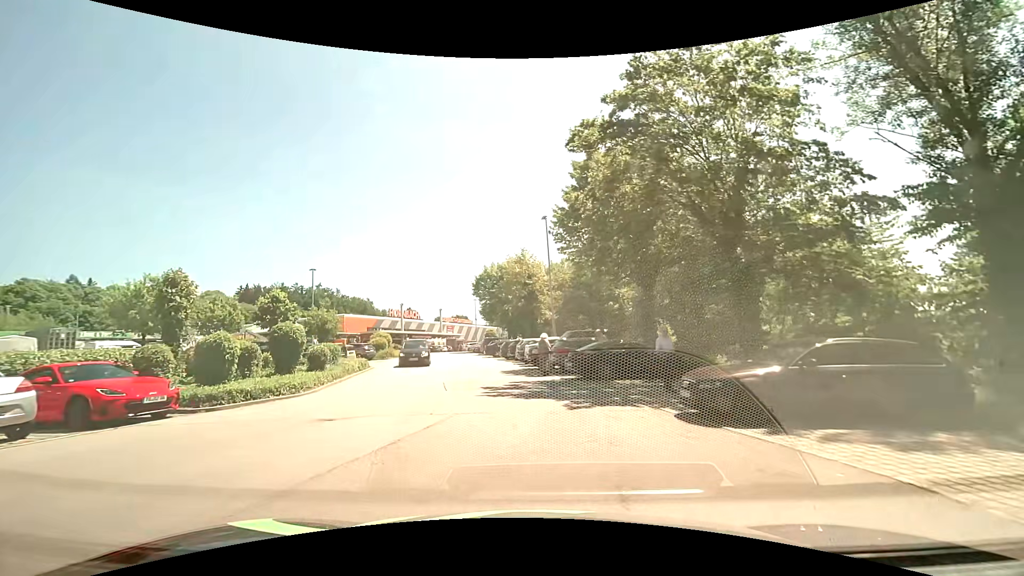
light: Day
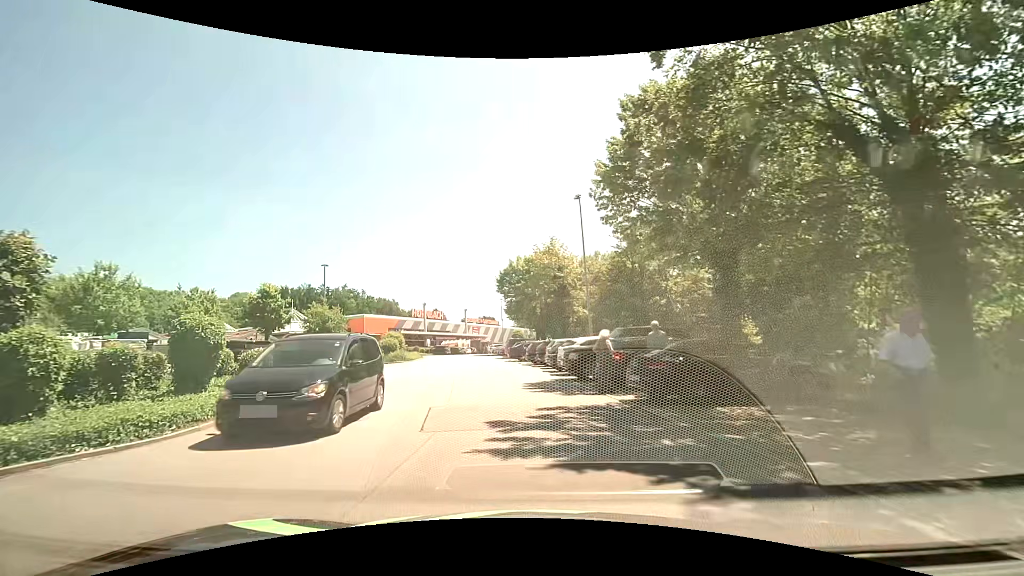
(-0.2, +6.7) m; -3°
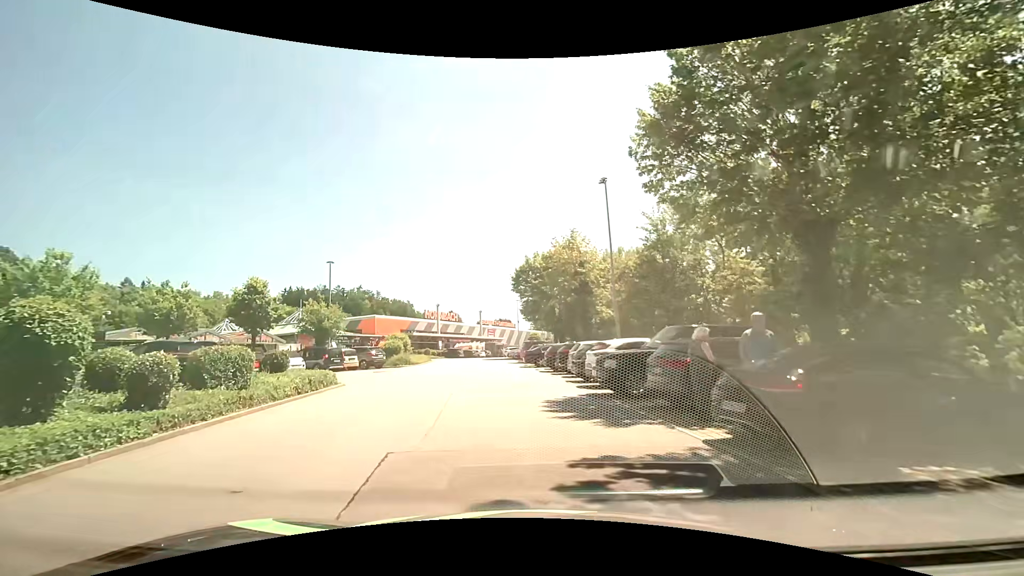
(-0.1, +4.4) m; -3°
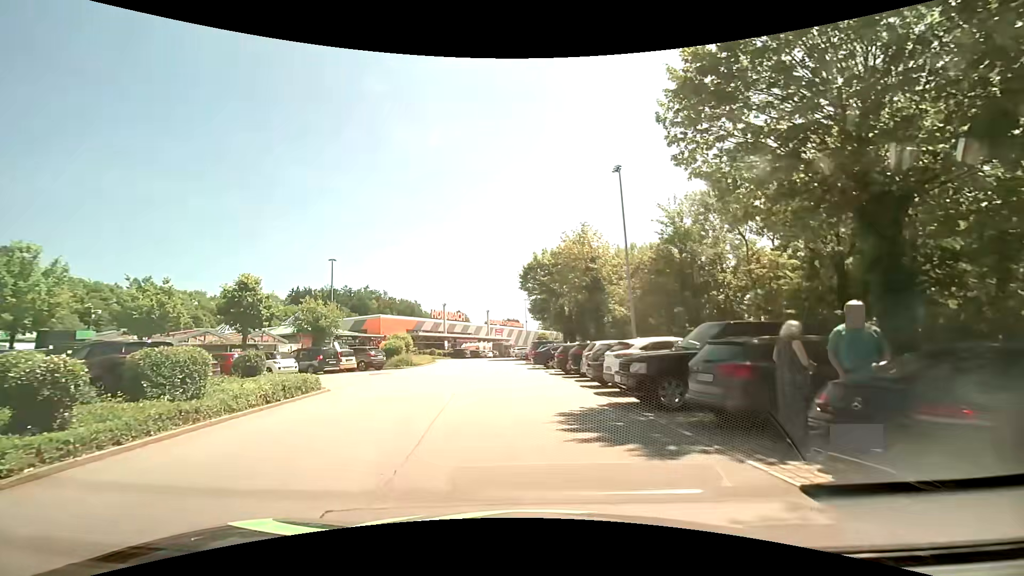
(0.0, +2.2) m; +1°
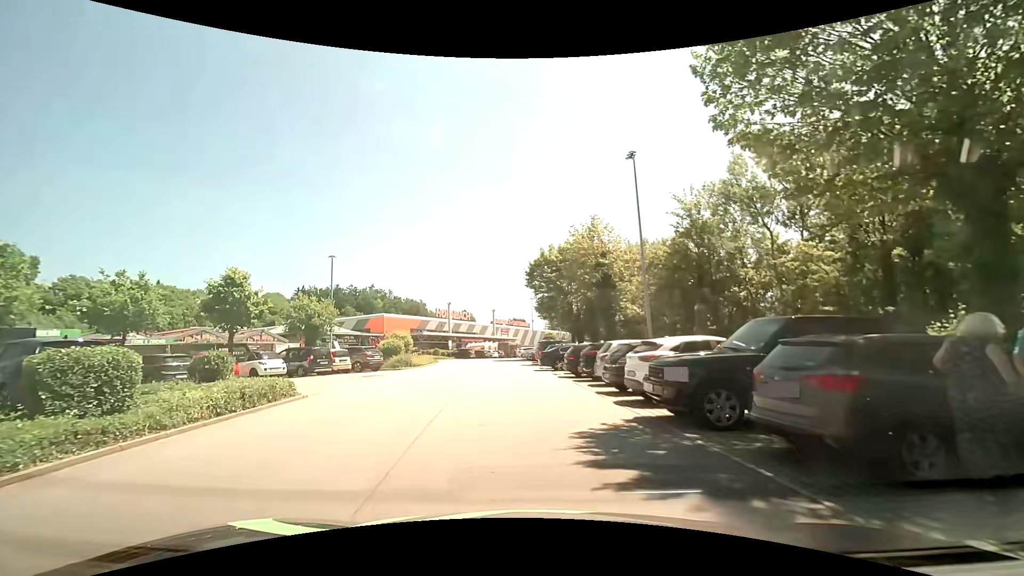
(-0.1, +2.3) m; -2°
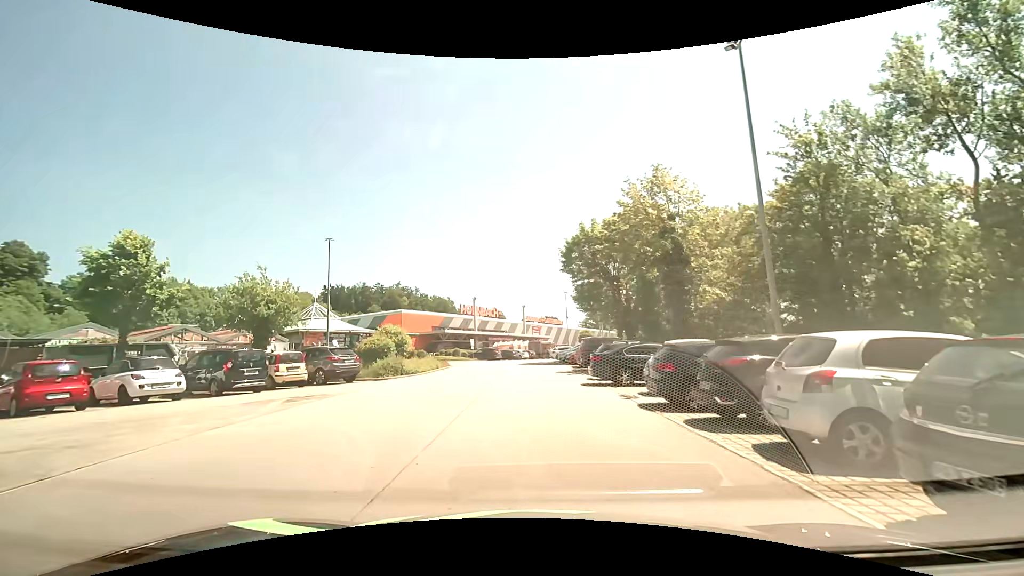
(-0.2, +10.6) m; -2°
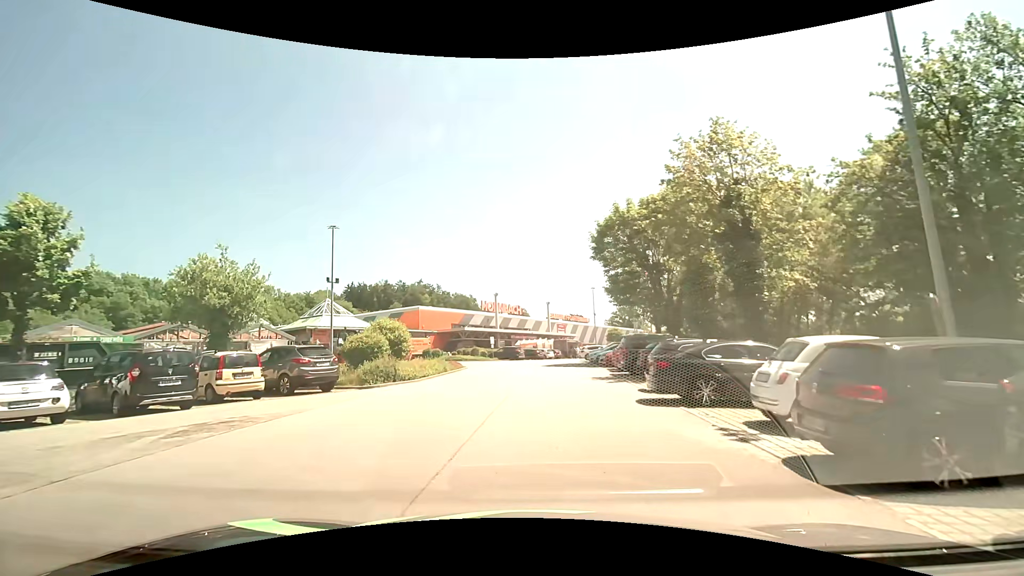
(-0.1, +5.4) m; -4°
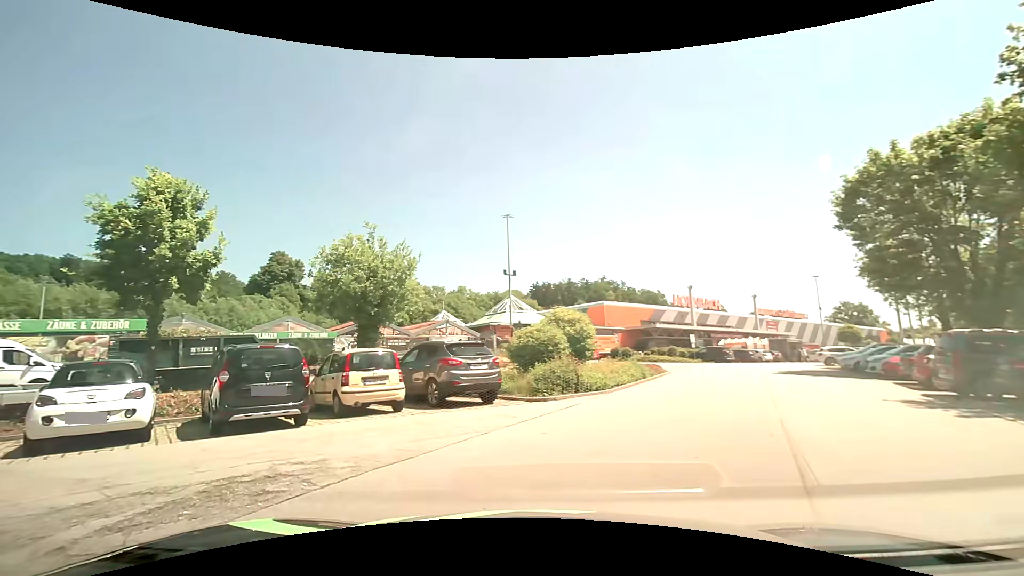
(-0.5, +5.8) m; -19°
